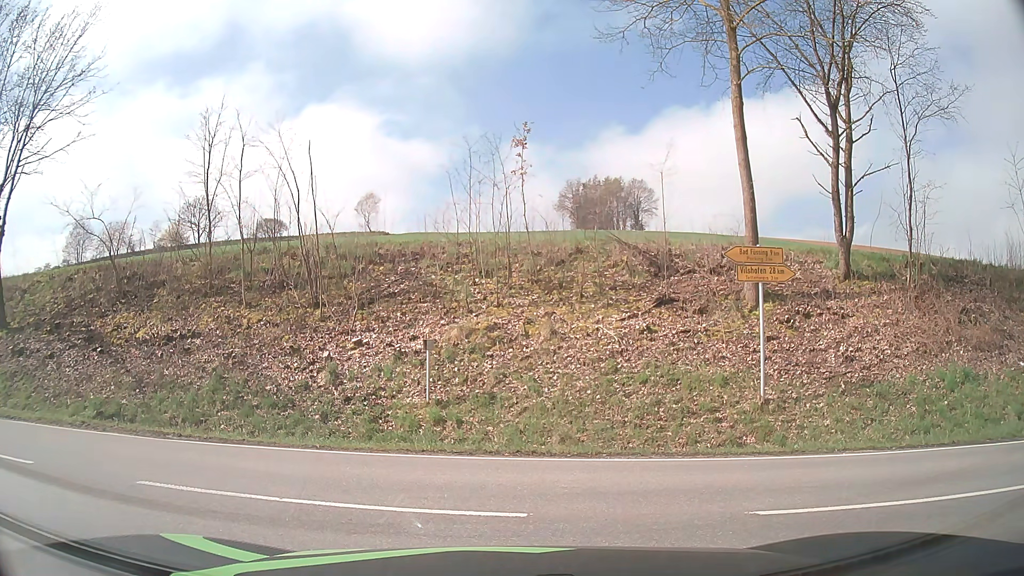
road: tertiary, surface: asphalt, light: Day
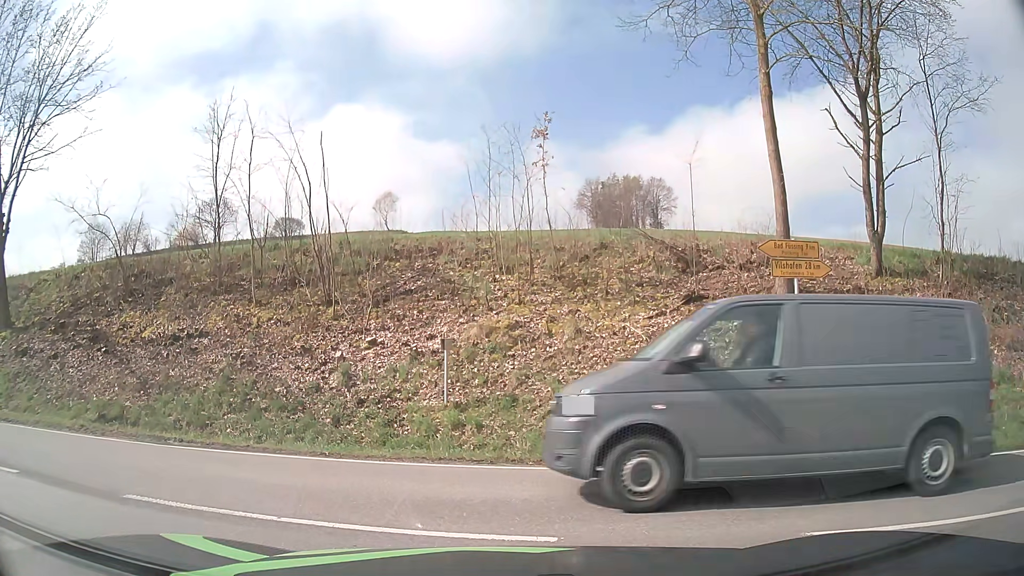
(0.0, +0.7) m; 0°
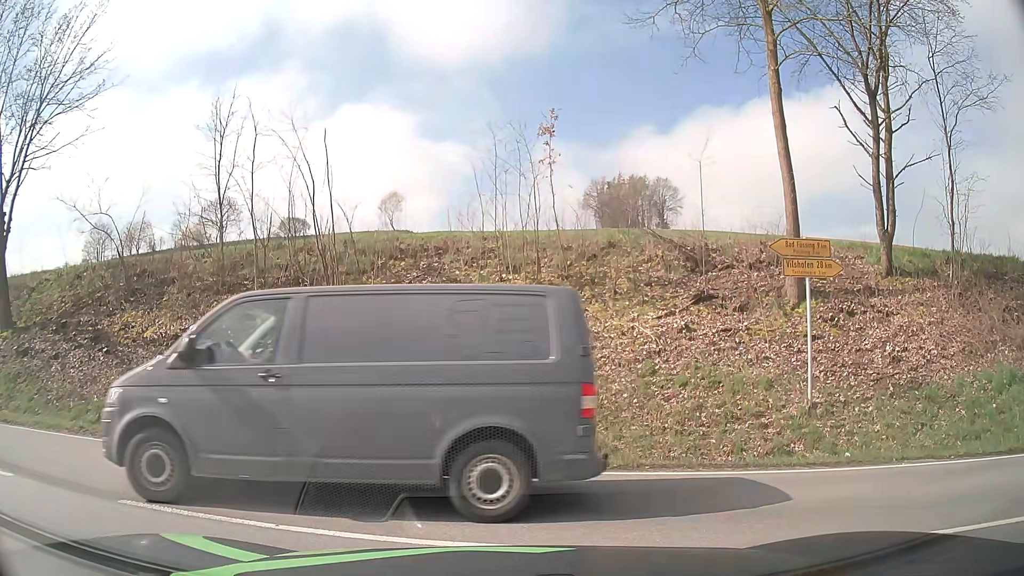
(0.0, +0.3) m; 0°
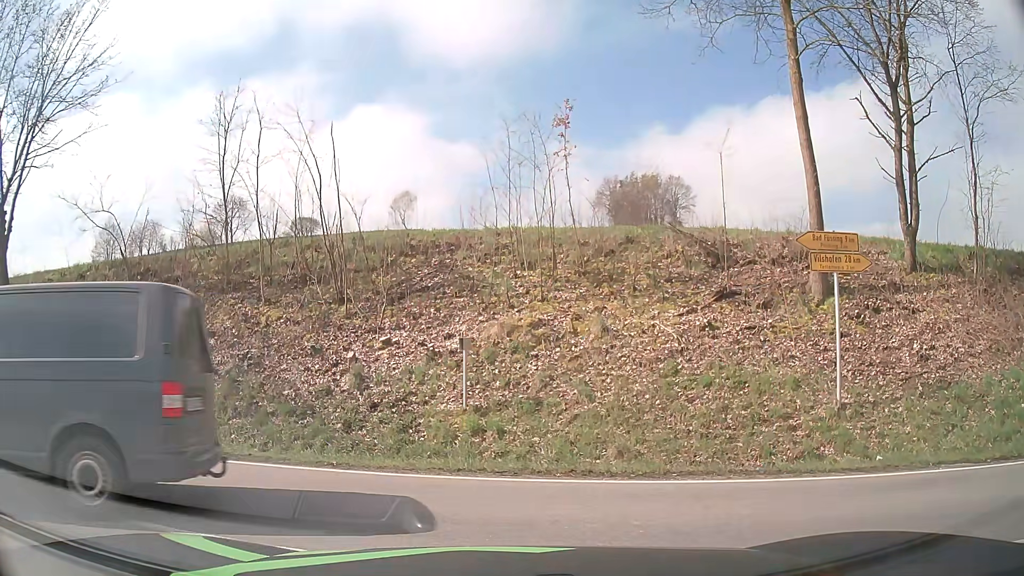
(0.0, +0.7) m; -4°
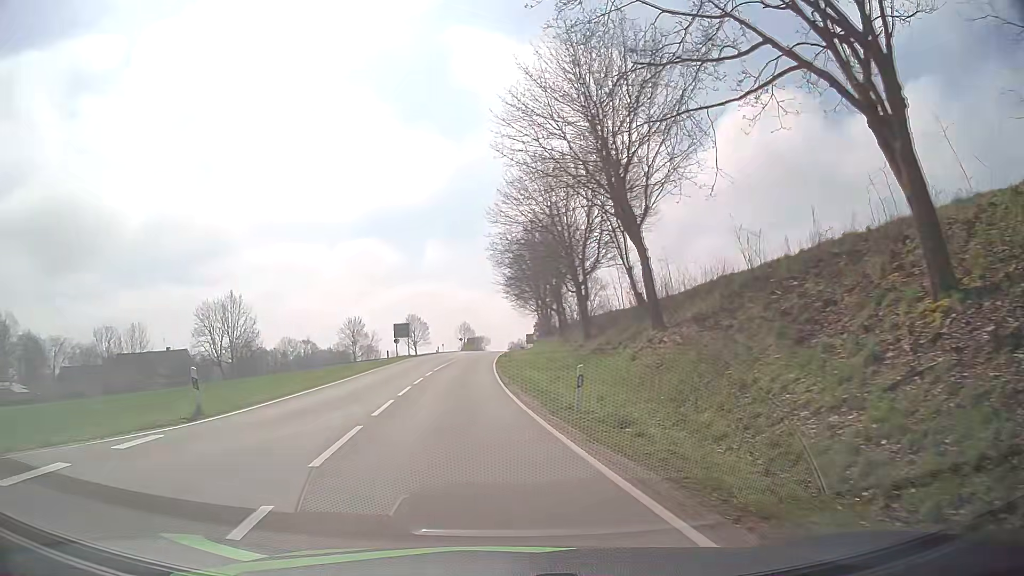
(-8.1, +9.4) m; -75°
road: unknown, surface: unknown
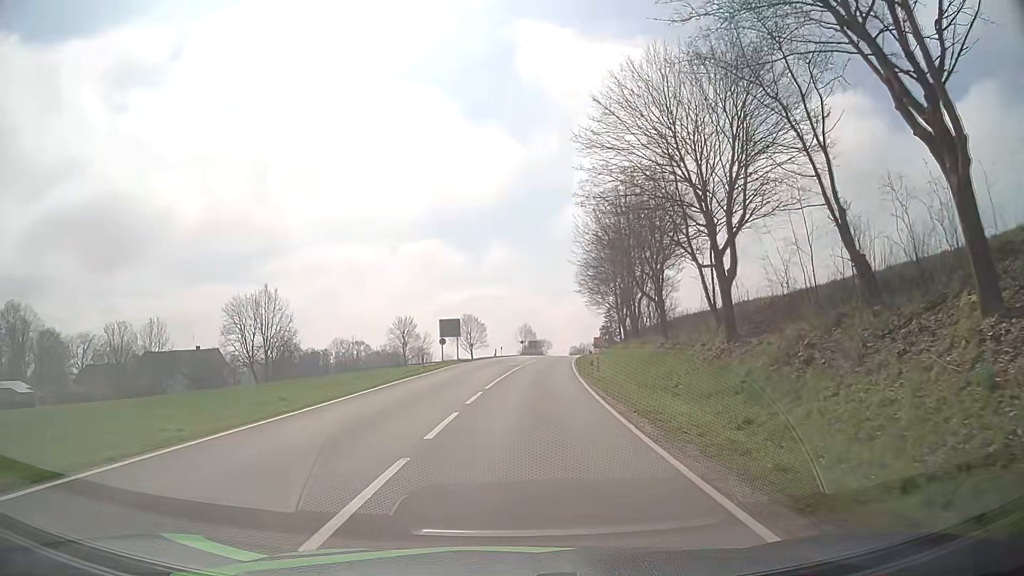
(-1.2, +16.2) m; -4°
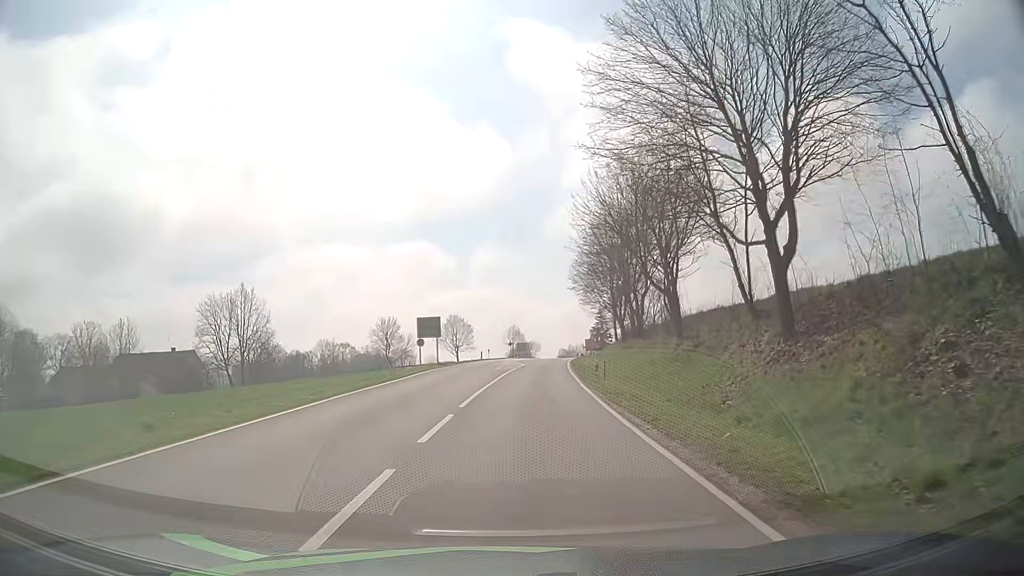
(+0.1, +6.9) m; +1°
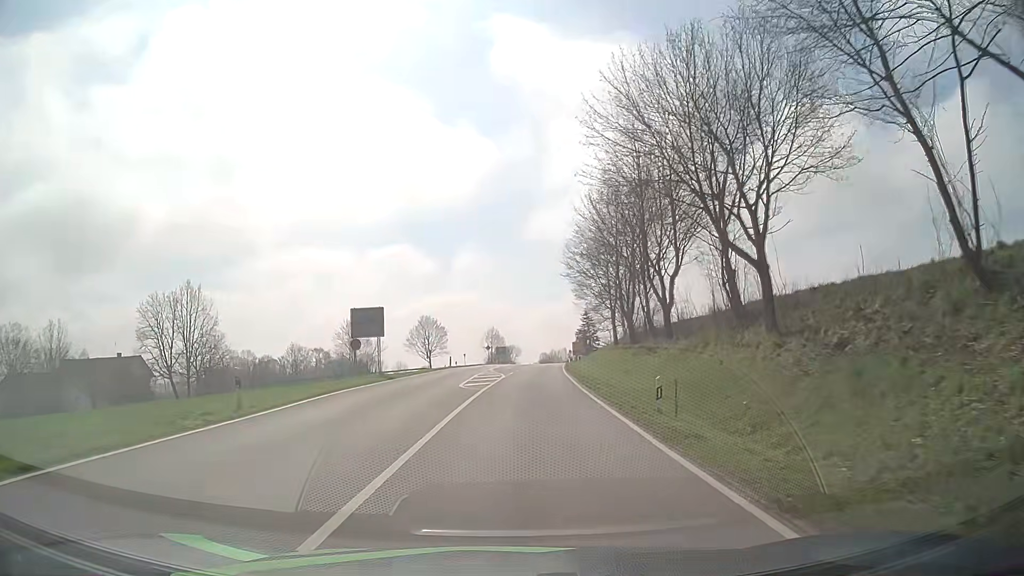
(+0.3, +15.9) m; +2°
(0, +10) (0, +20) (+1, +30) (+1, +40) (+1, +50) (+1, +60) (+2, +70) (+2, +80) (+3, +90) (+4, +100) m
